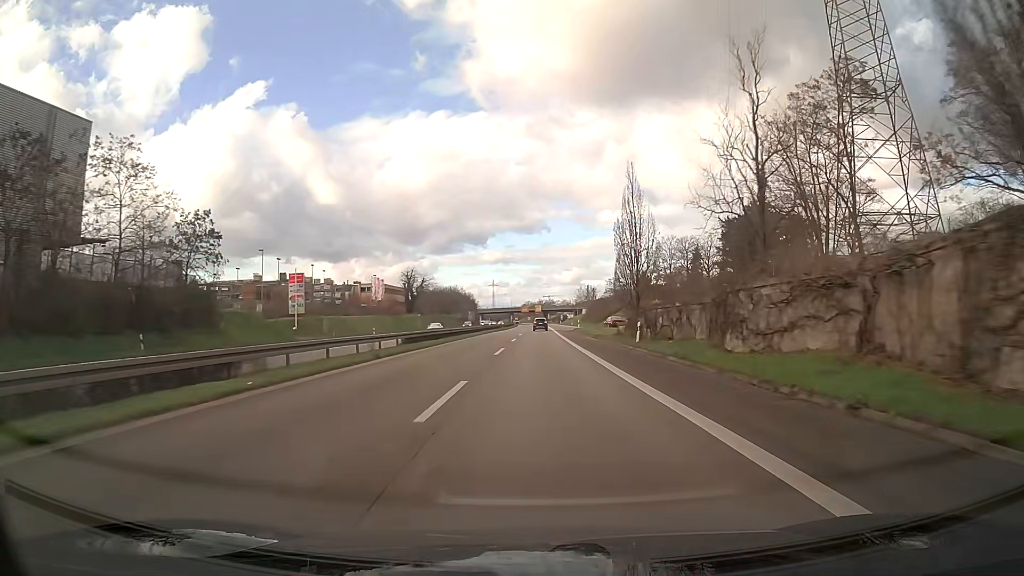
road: trunk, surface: asphalt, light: Day
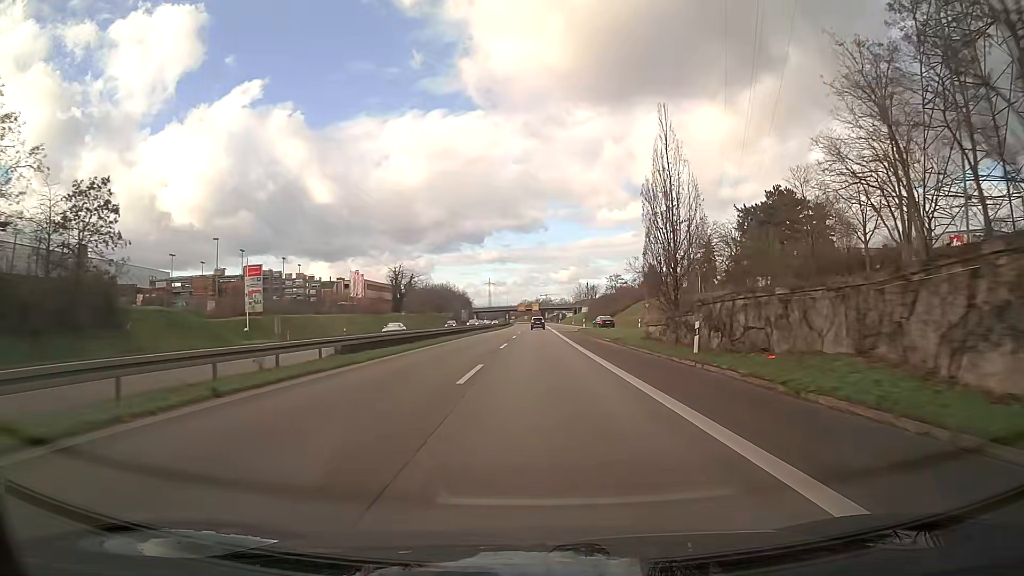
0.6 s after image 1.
(0.0, +12.7) m; 0°
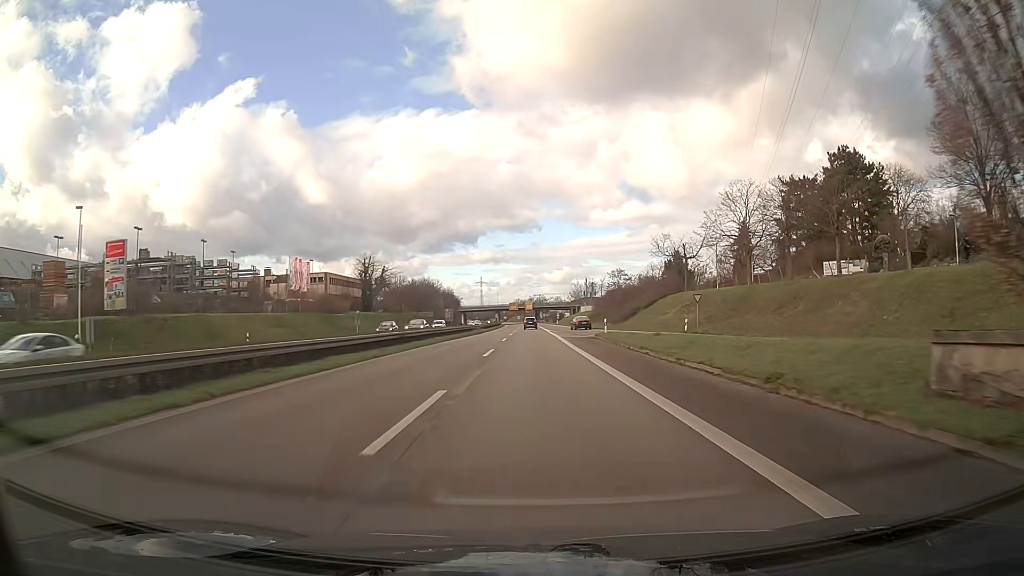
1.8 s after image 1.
(+0.3, +25.6) m; +1°
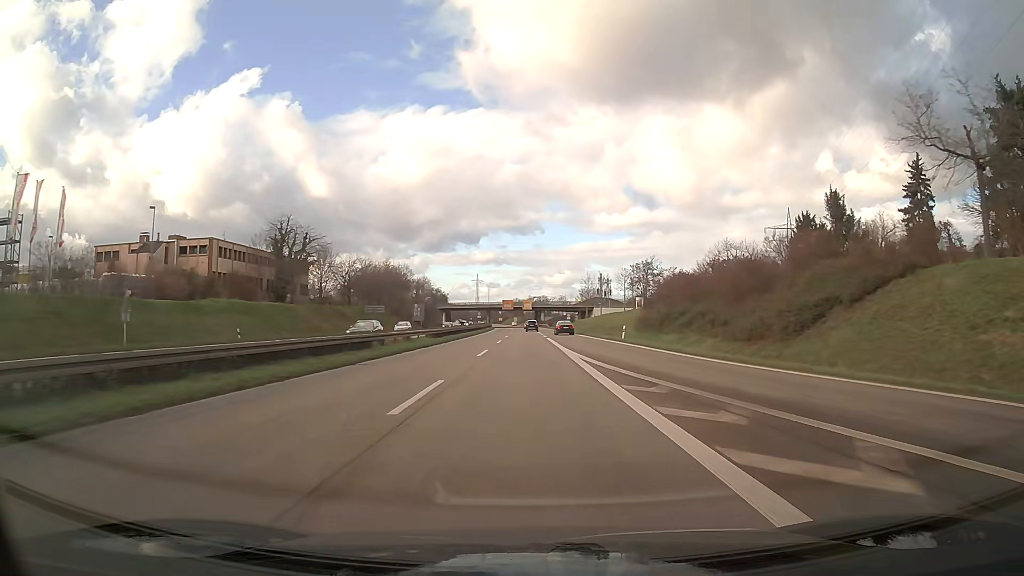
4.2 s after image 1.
(+0.1, +51.1) m; 0°
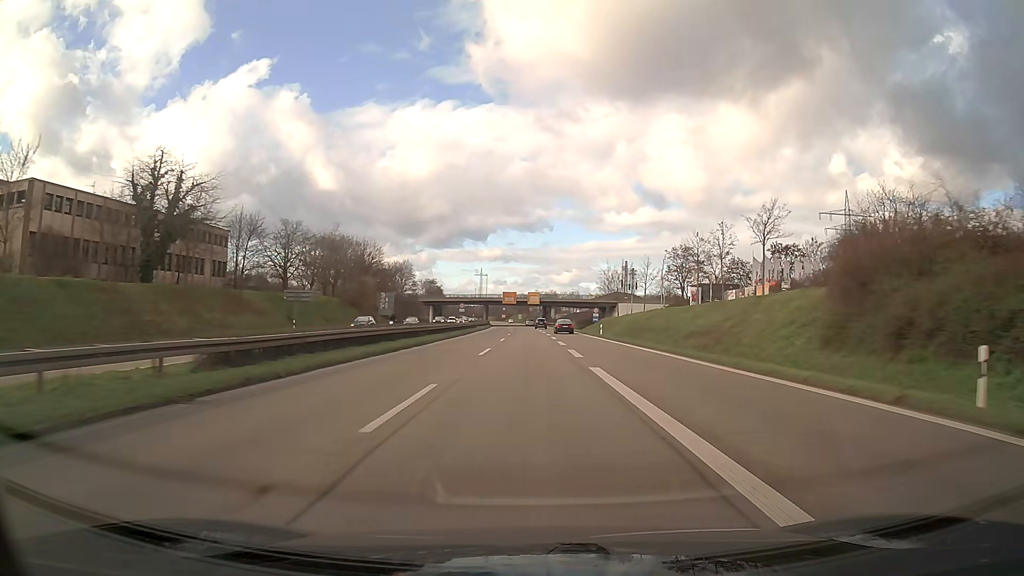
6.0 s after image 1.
(-0.2, +37.9) m; 0°
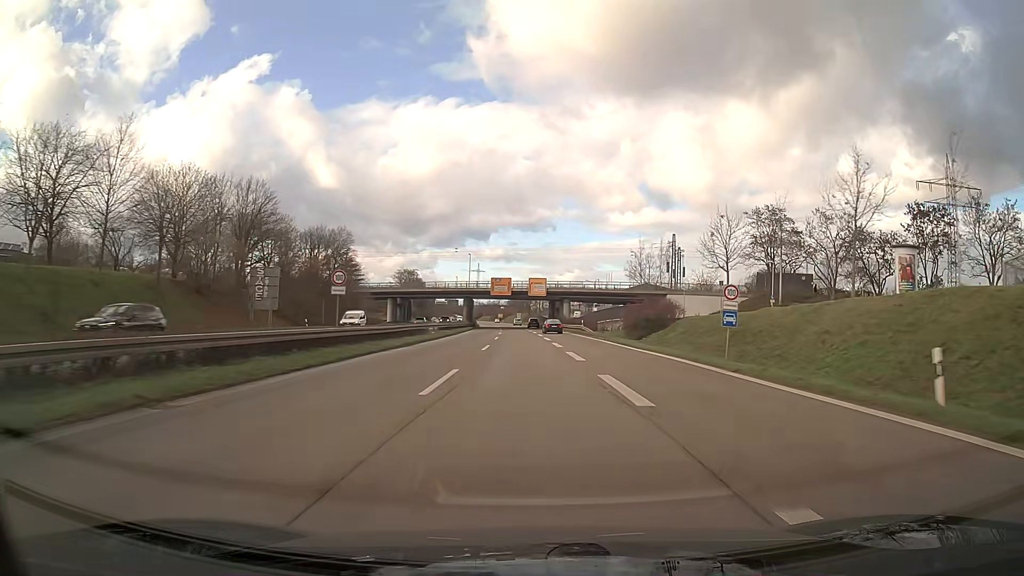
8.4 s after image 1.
(0.0, +50.4) m; 0°
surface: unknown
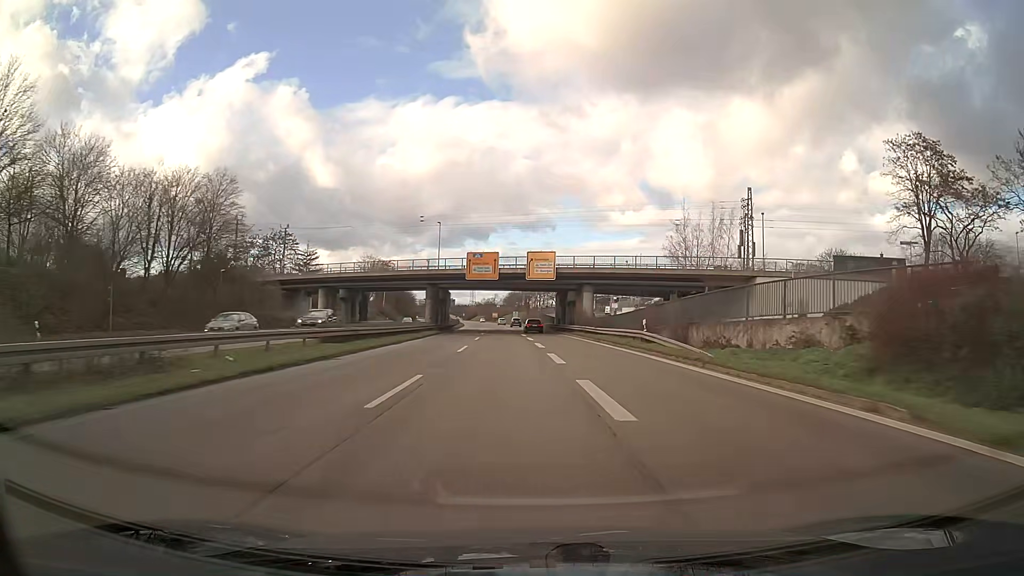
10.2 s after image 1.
(0.0, +37.8) m; 0°
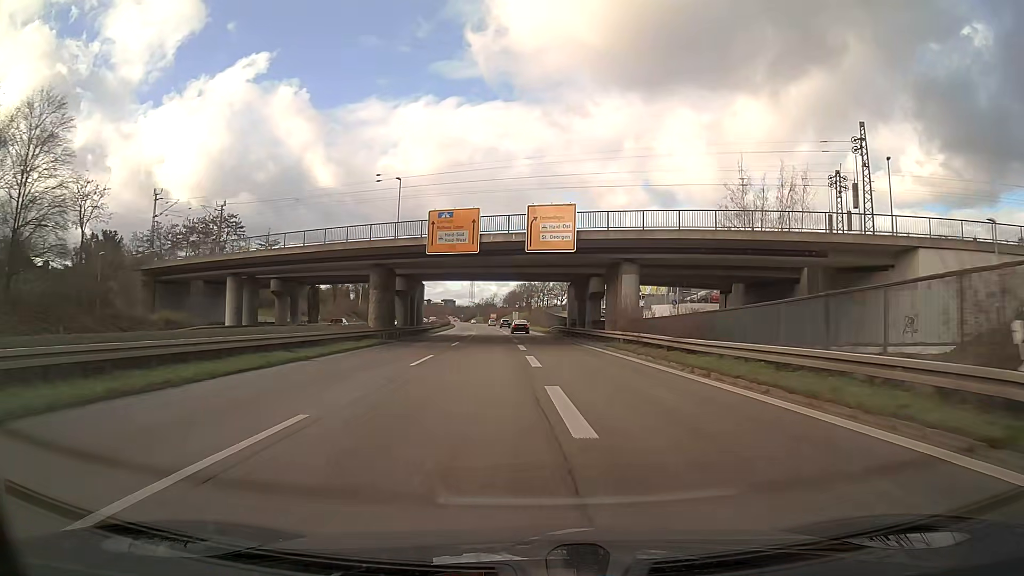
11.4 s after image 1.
(0.0, +25.2) m; 0°
